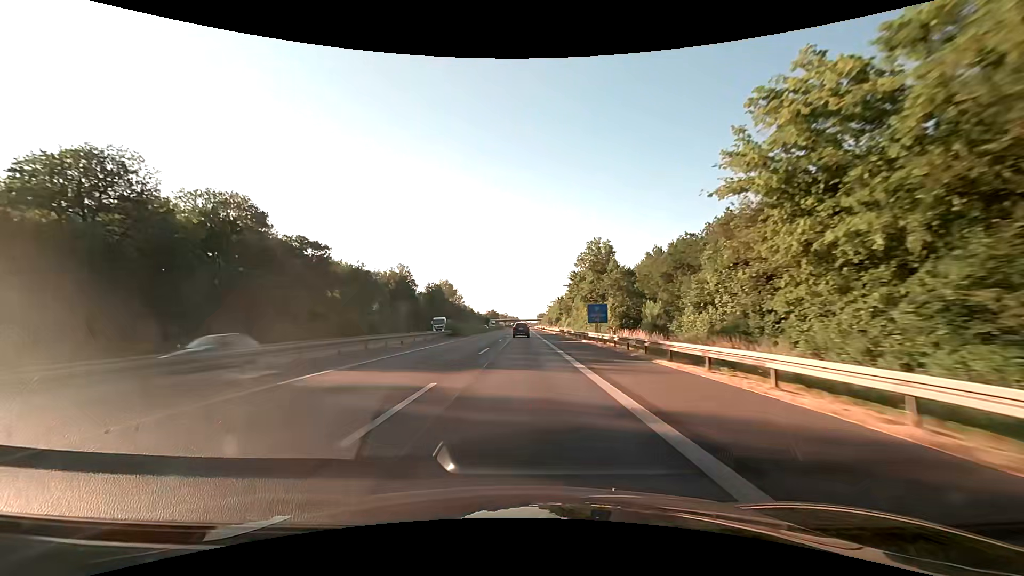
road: motorway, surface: asphalt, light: Day
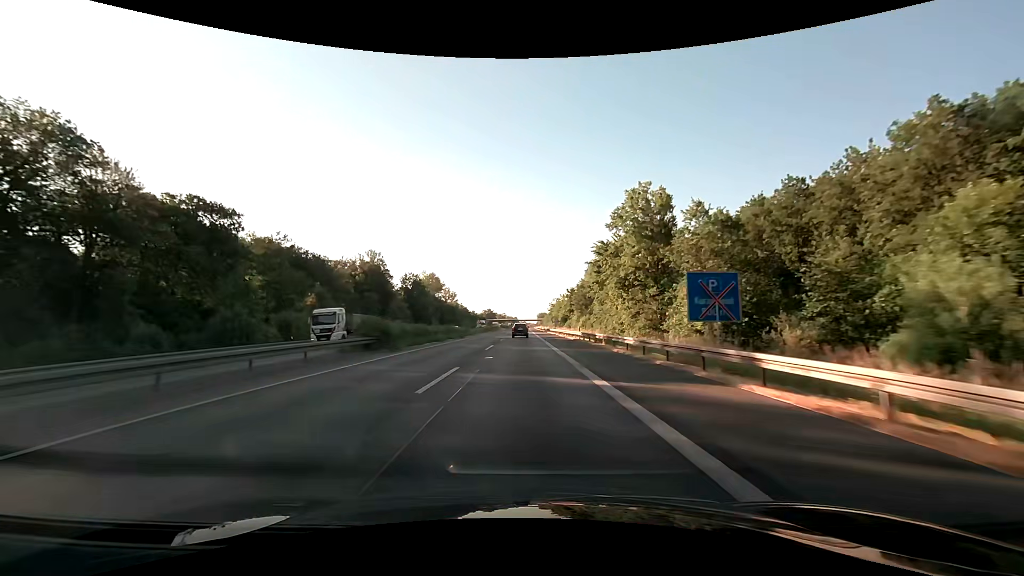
(0.0, +31.7) m; 0°
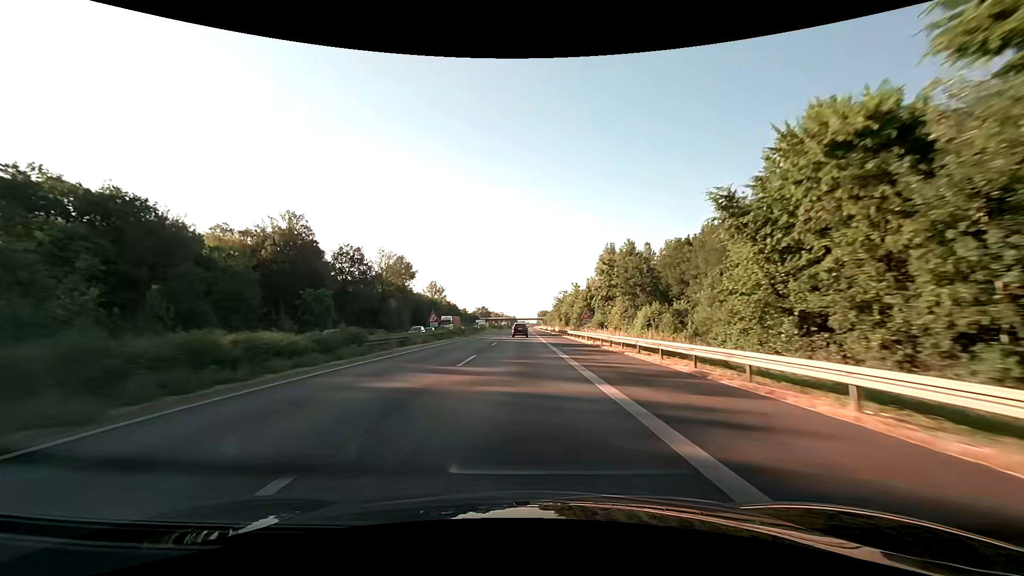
(0.0, +47.5) m; 0°
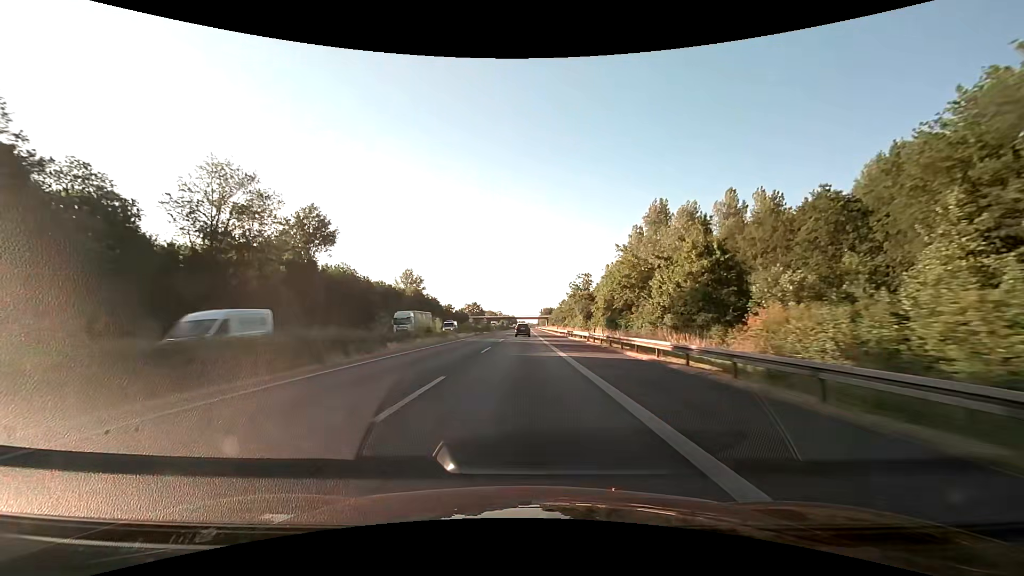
(0.0, +63.2) m; 0°
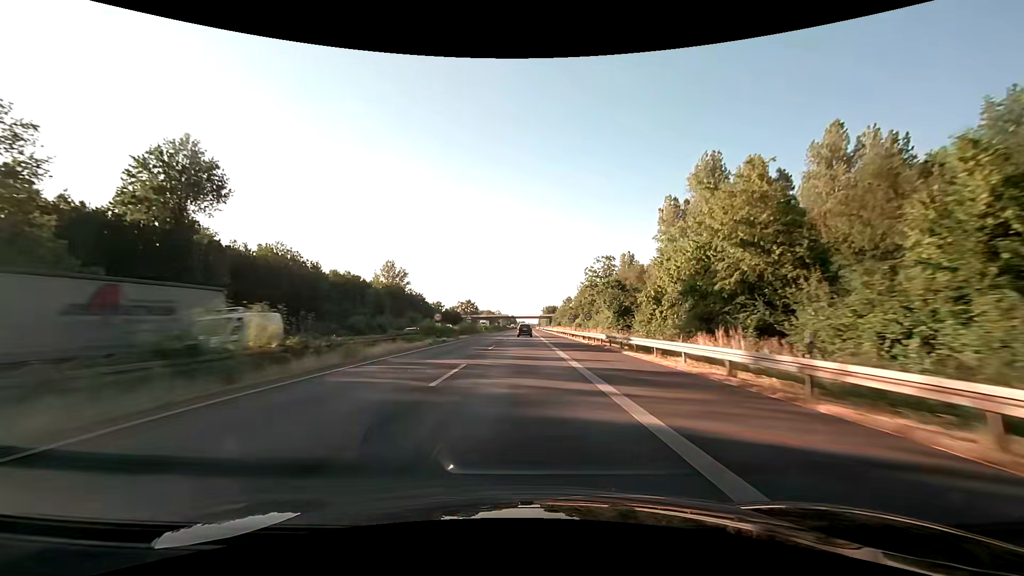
(+0.1, +31.6) m; 0°
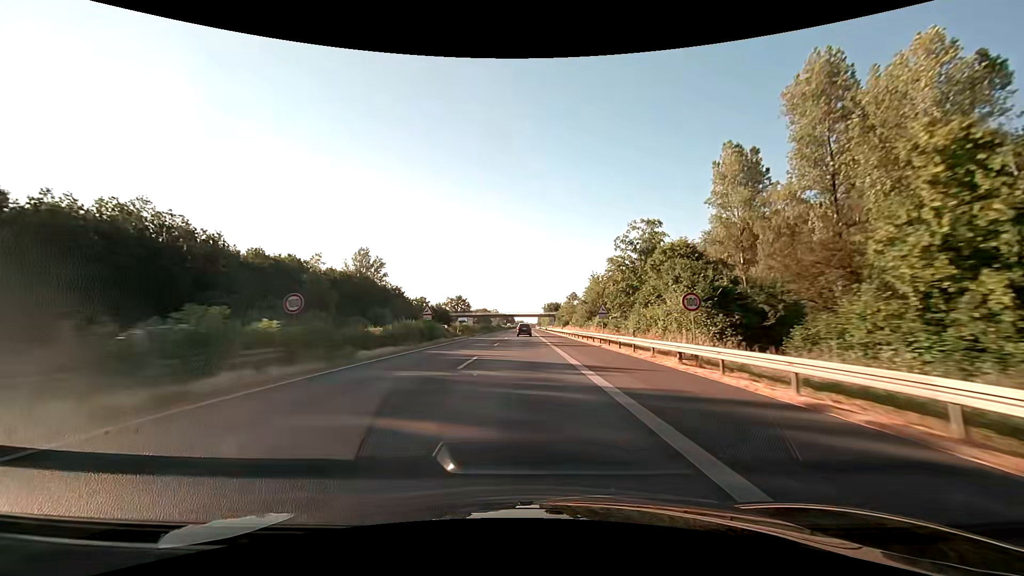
(0.0, +31.6) m; 0°
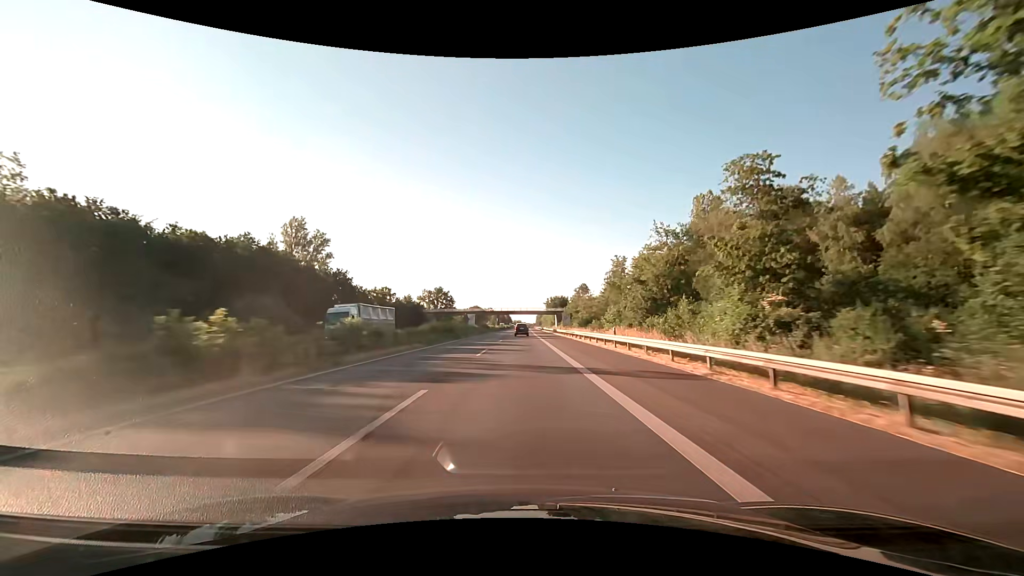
(+0.1, +47.4) m; 0°
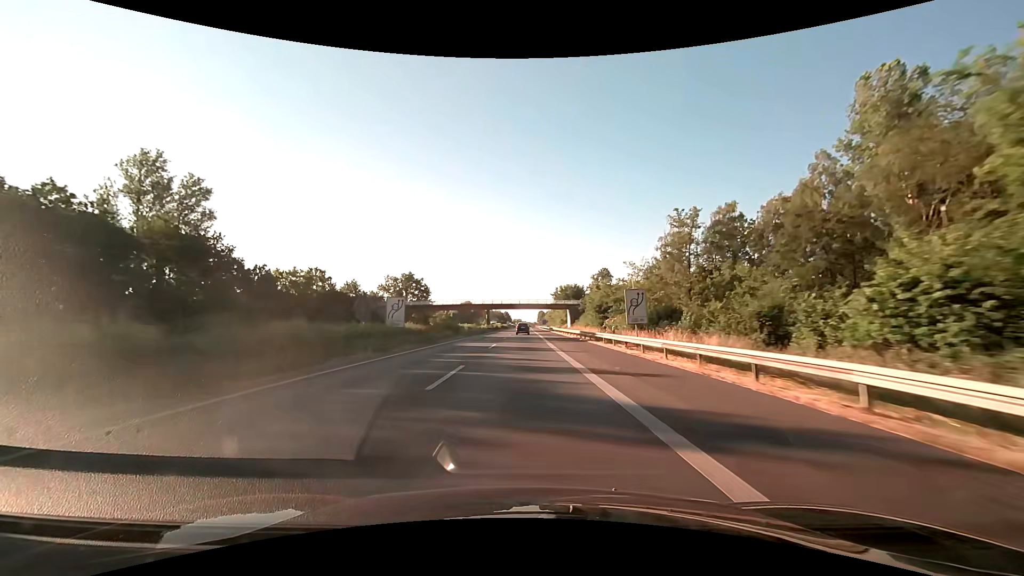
(0.0, +47.4) m; 0°
(0, +10) (0, +20) (0, +30) (0, +40) (0, +50) (0, +60) (0, +70) (0, +80) (0, +90) (0, +100) m
